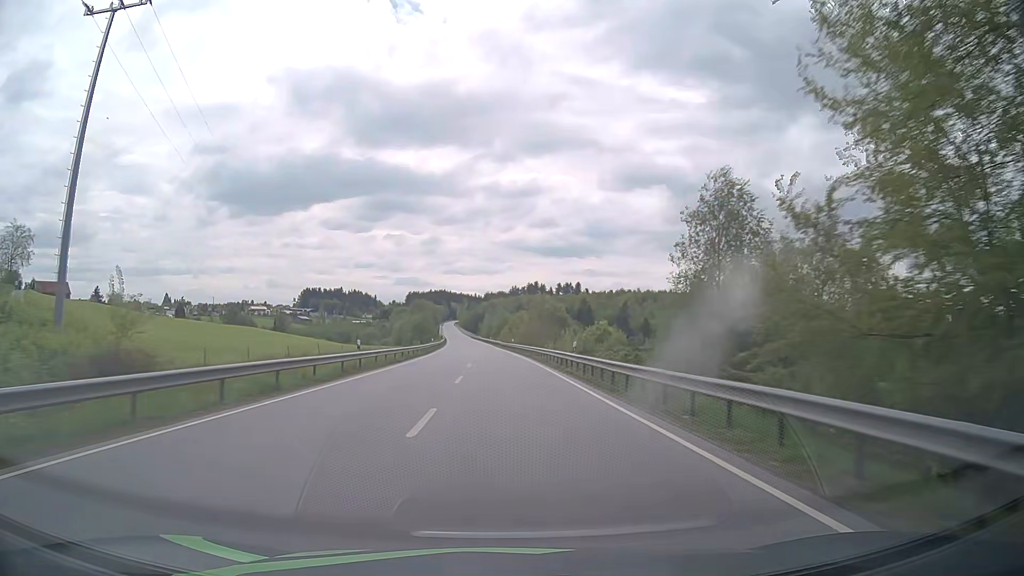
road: primary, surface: asphalt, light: Day
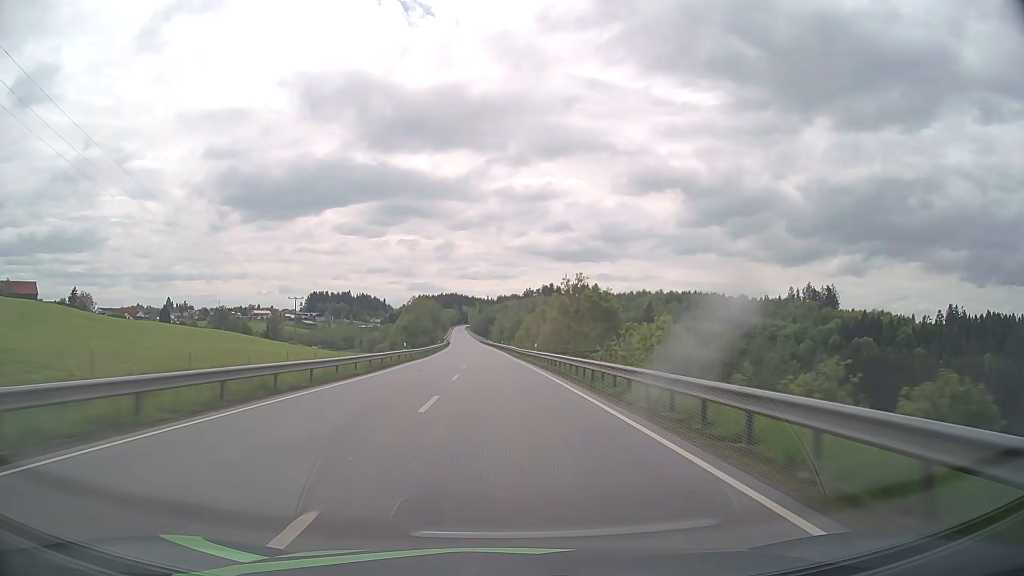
(-0.3, +31.8) m; -1°
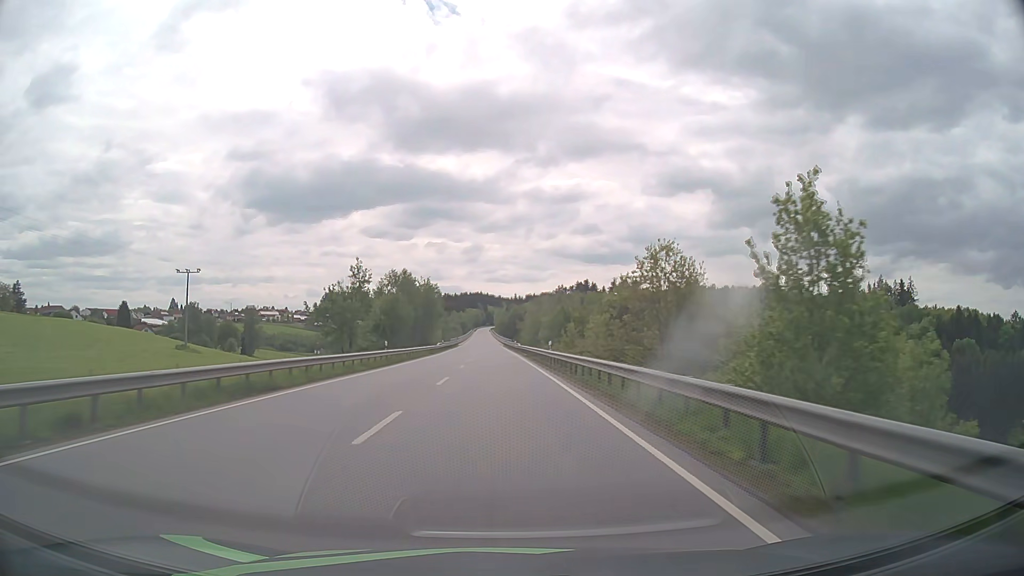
(-1.3, +63.5) m; -2°
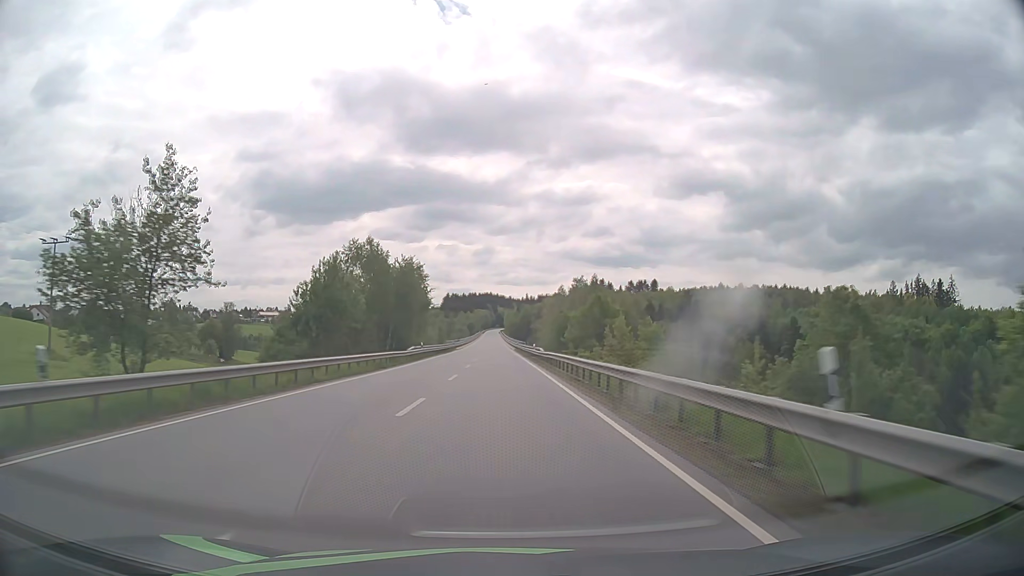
(-0.3, +31.8) m; -1°
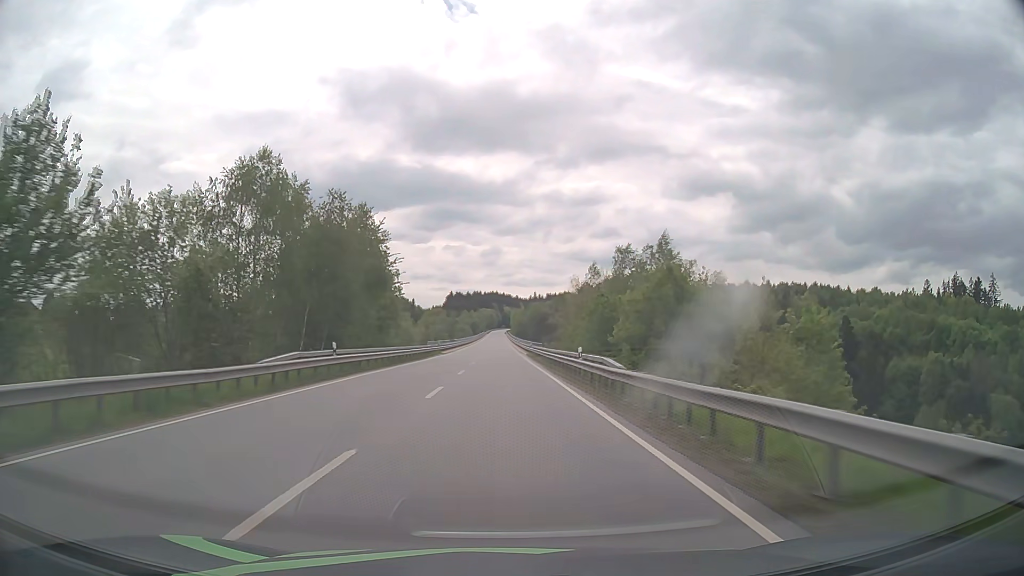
(-0.2, +31.6) m; -1°
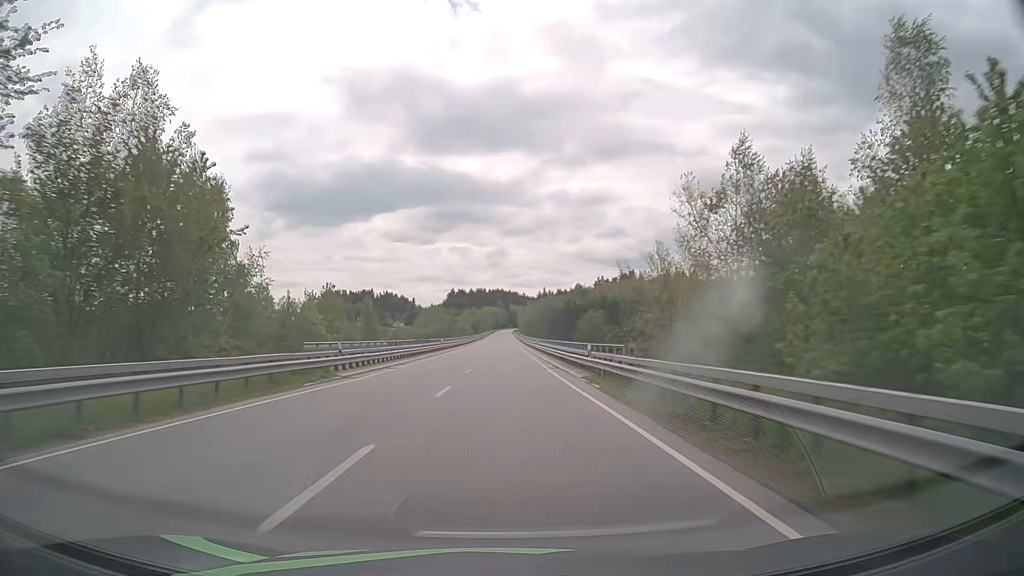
(-0.3, +47.0) m; 0°
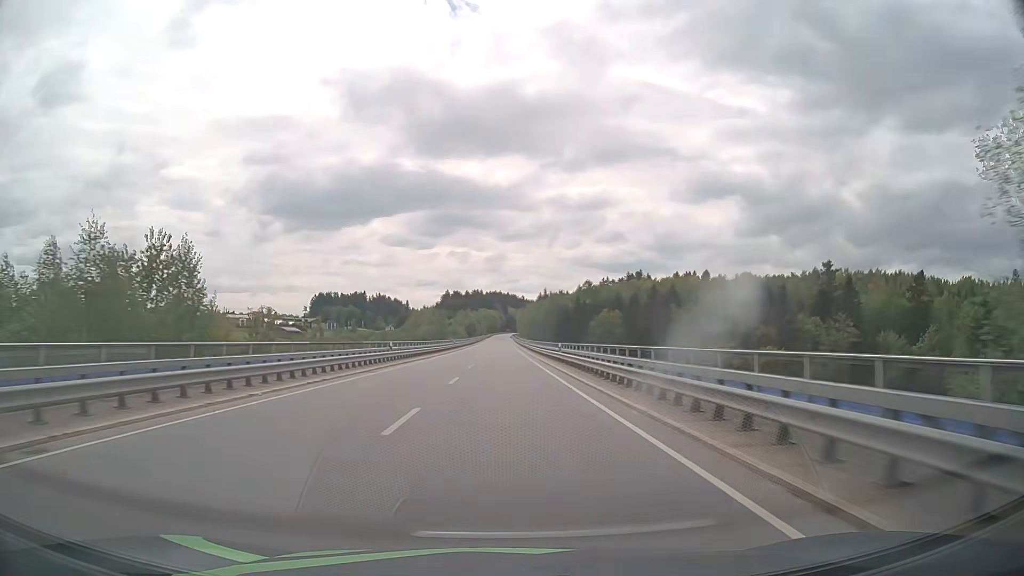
(-0.1, +31.0) m; 0°
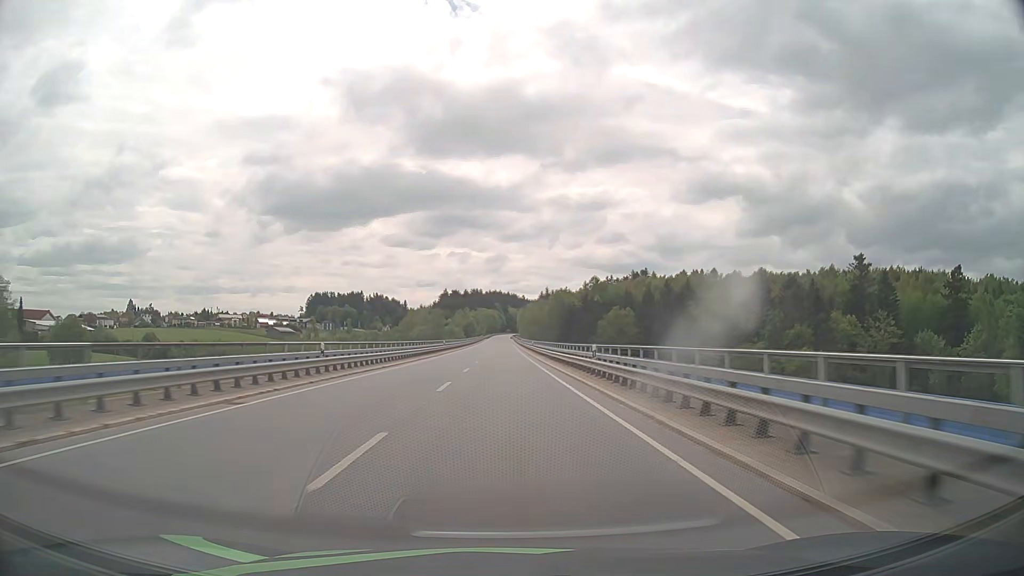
(-0.1, +15.5) m; 0°
(0, +10) (0, +20) (0, +30) (0, +40) (0, +50) (0, +60) (0, +70) (0, +80) (0, +90) (0, +100) m
